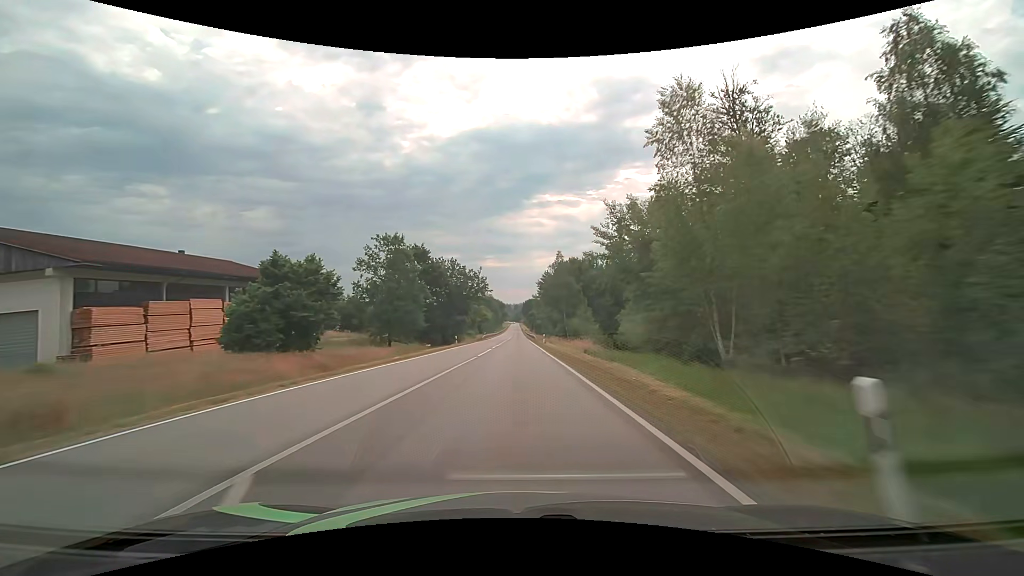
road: secondary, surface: asphalt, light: Day
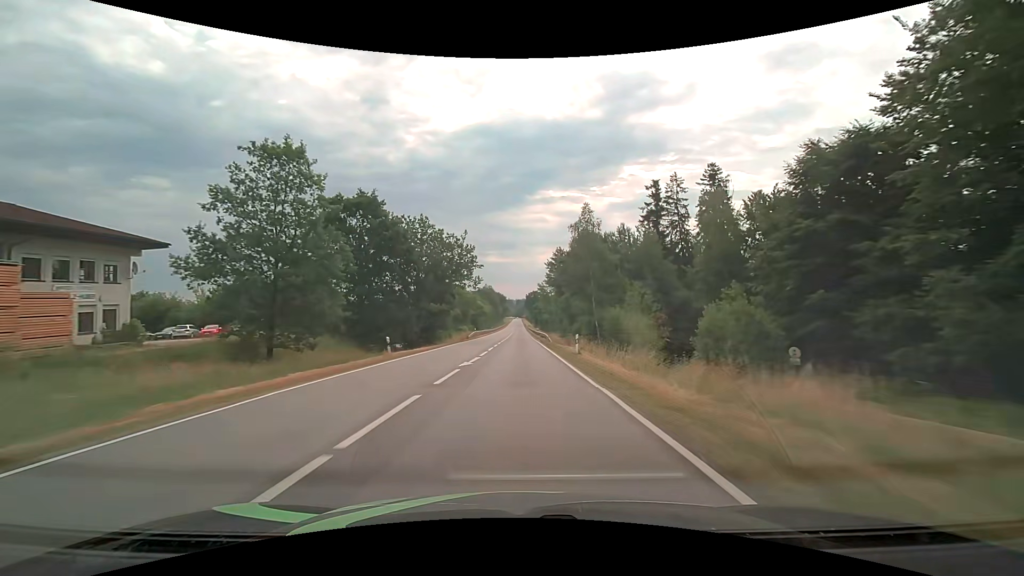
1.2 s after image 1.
(-0.1, +28.0) m; -1°
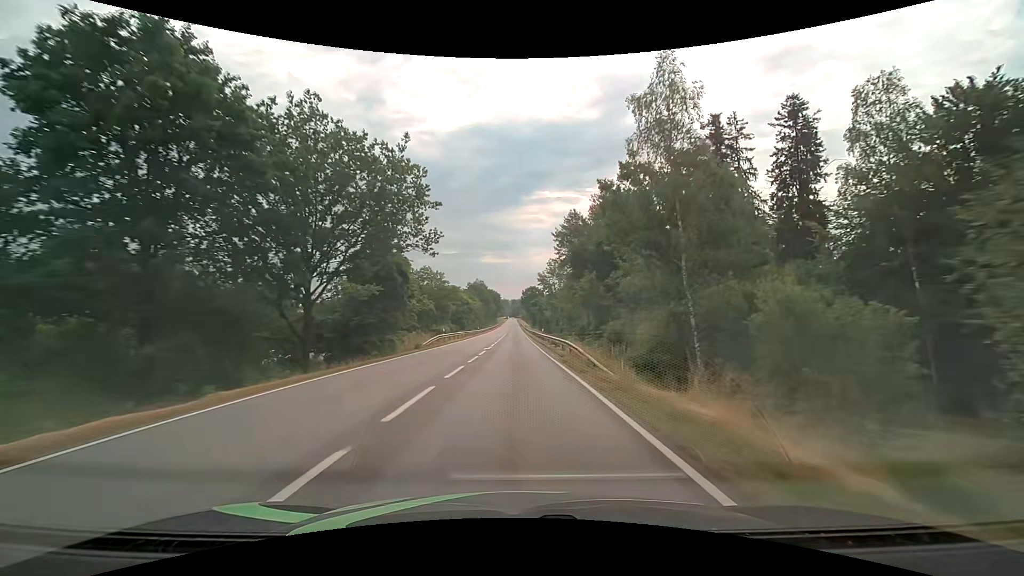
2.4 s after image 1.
(+0.3, +28.2) m; +1°
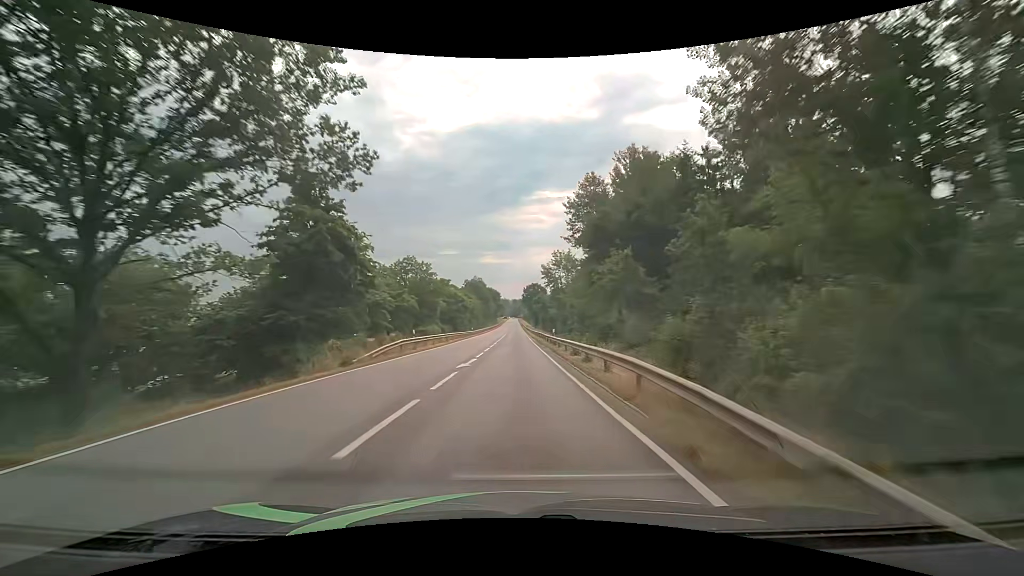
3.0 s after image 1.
(0.0, +14.2) m; 0°
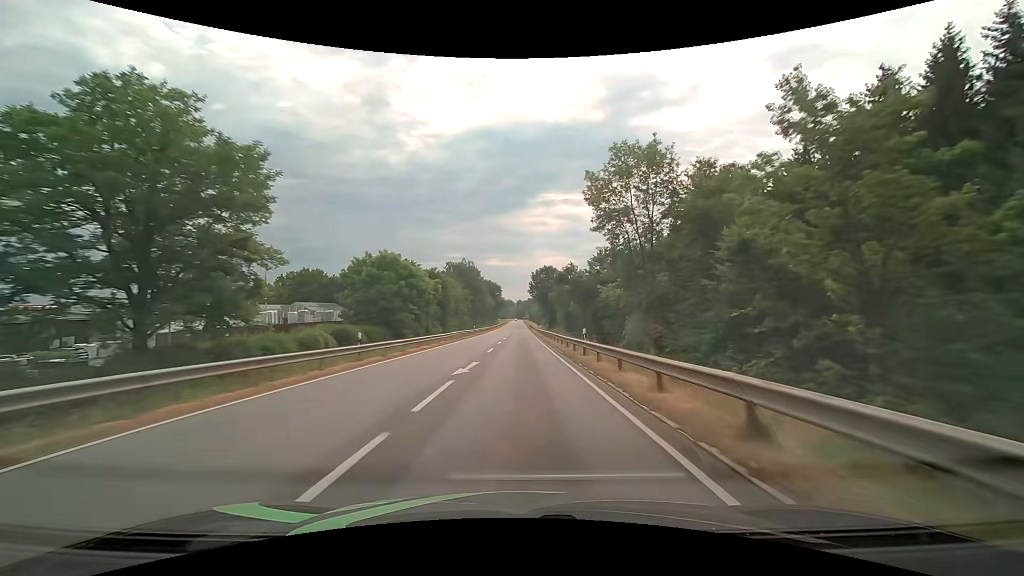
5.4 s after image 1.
(-0.5, +57.2) m; -1°
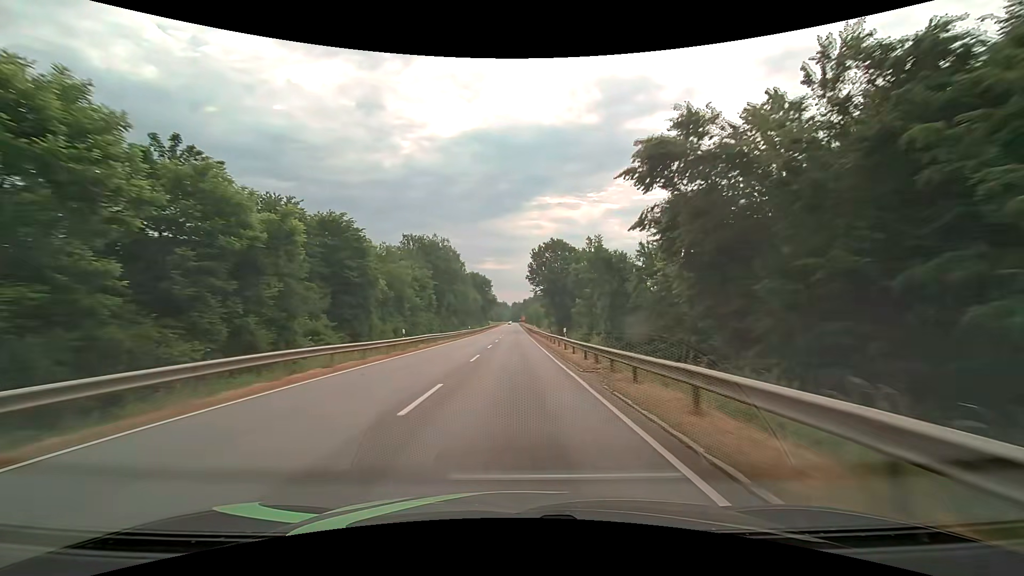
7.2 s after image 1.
(+0.3, +42.6) m; +1°
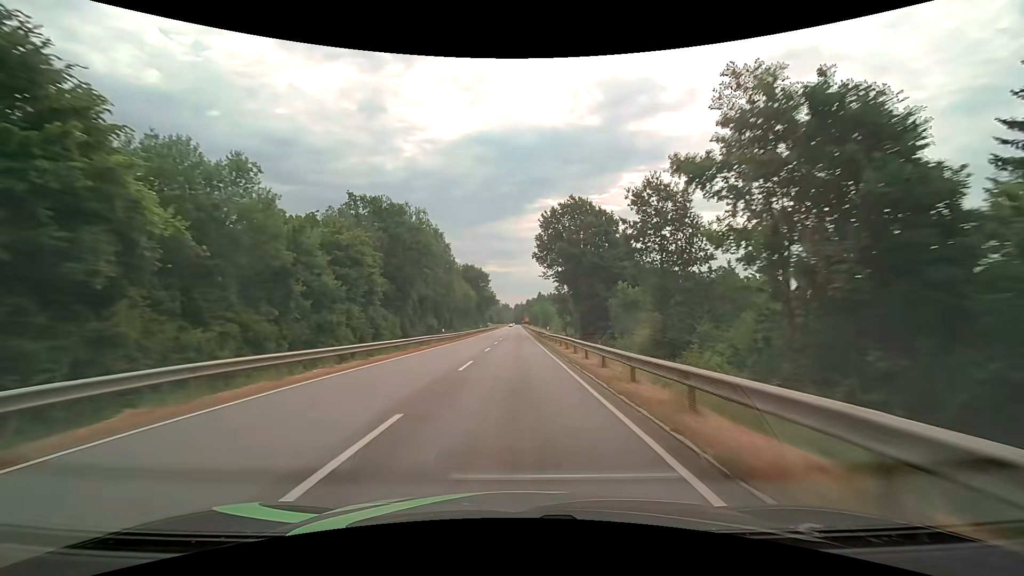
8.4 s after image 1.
(0.0, +28.1) m; 0°
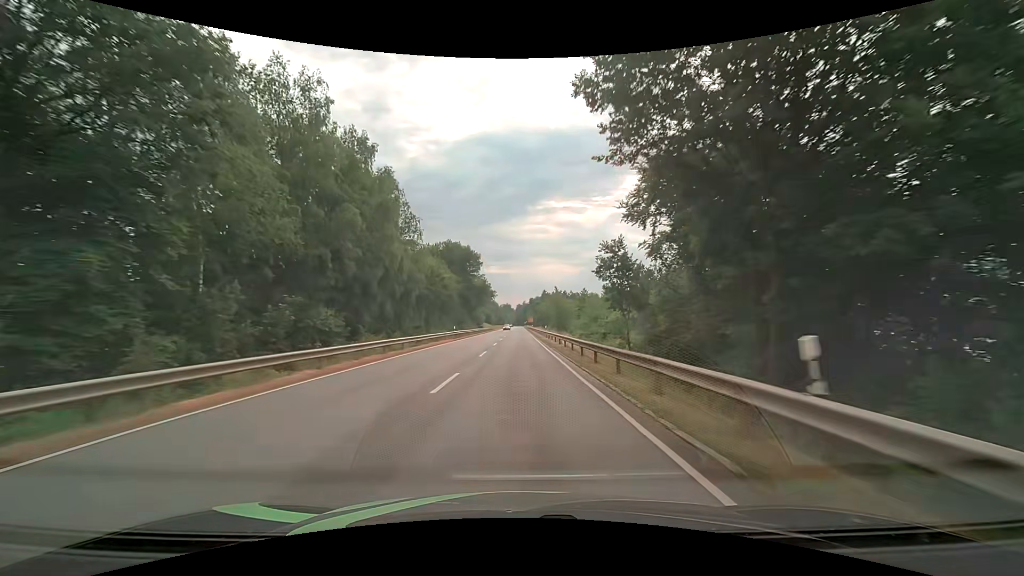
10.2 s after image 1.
(-0.2, +41.6) m; -1°
(0, +10) (0, +20) (0, +30) (0, +40) (0, +50) (0, +60) (0, +70) (+1, +80) (+1, +90) (+1, +100) m
